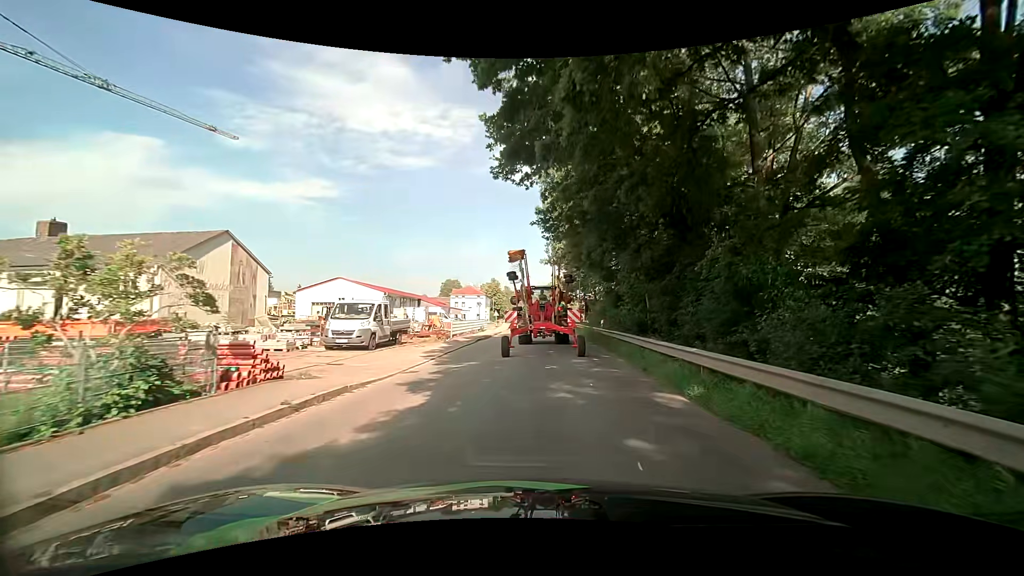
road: secondary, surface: asphalt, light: Day
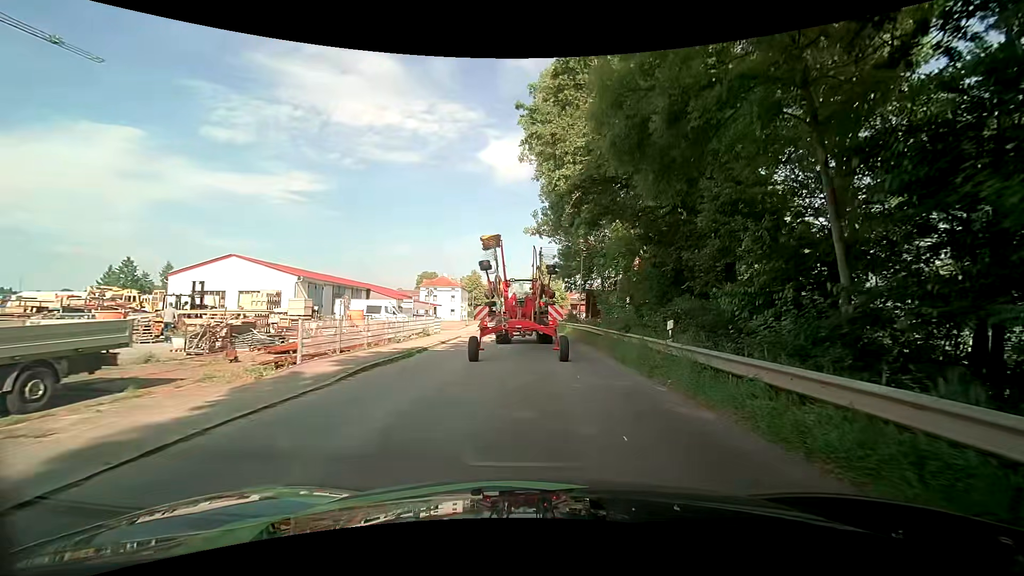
(+0.4, +17.6) m; +3°
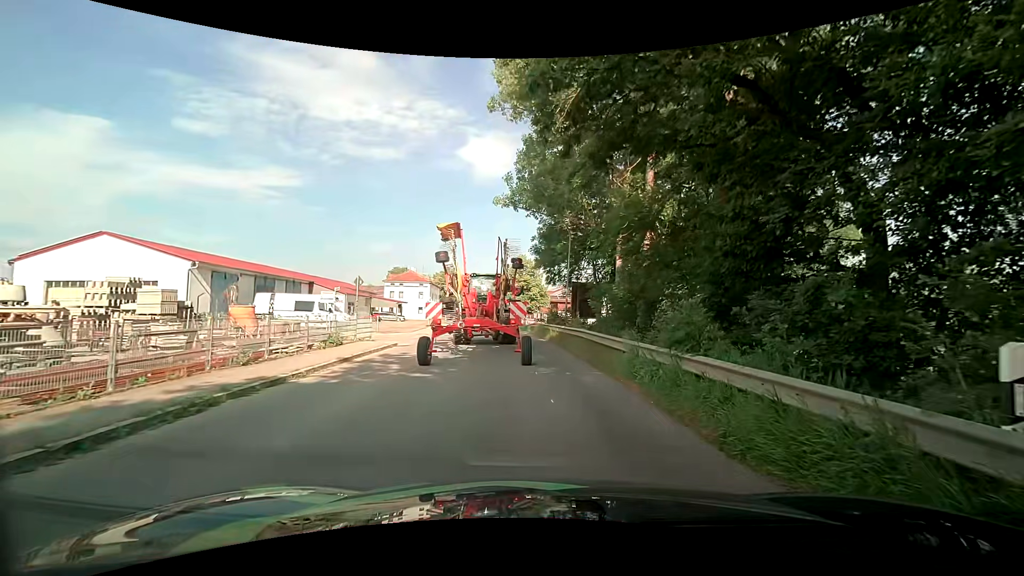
(+0.1, +9.1) m; +4°
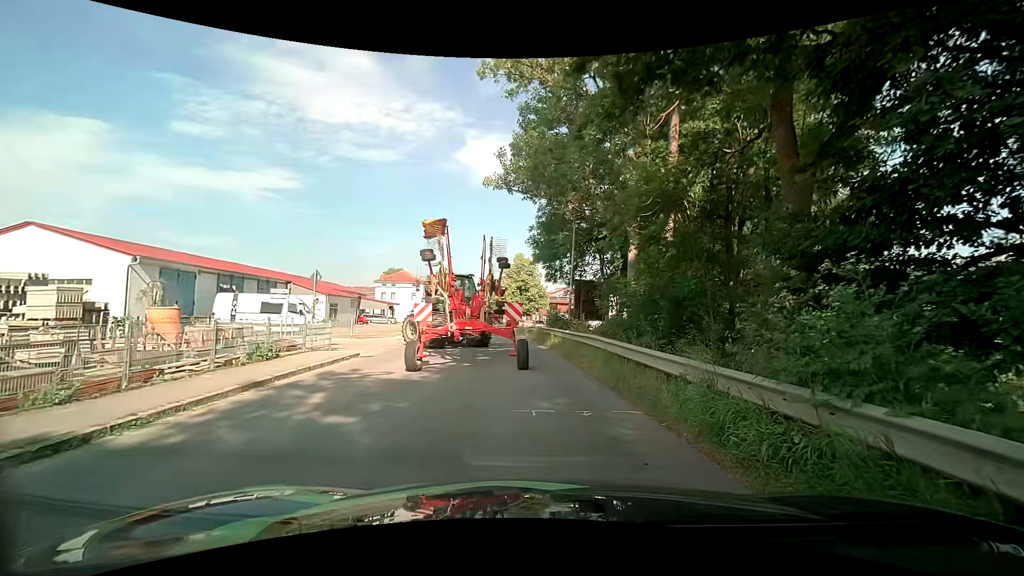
(-0.2, +4.3) m; -1°
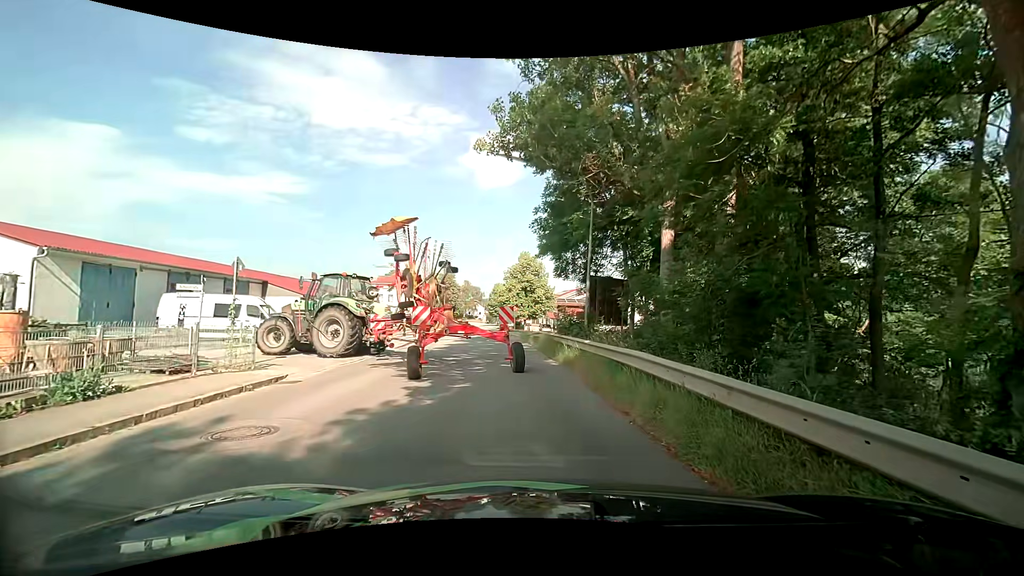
(-0.1, +5.4) m; -2°
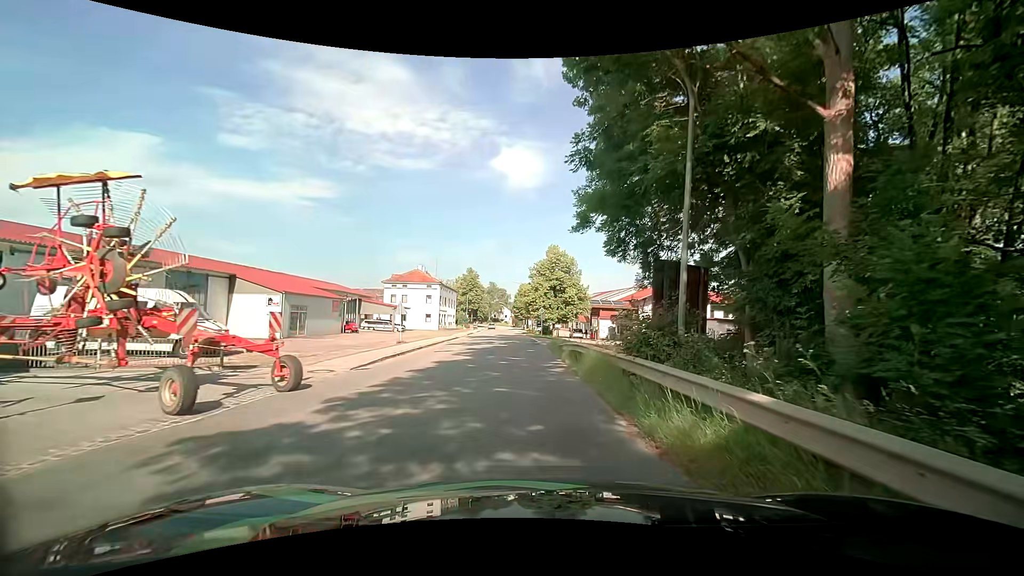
(-0.2, +9.4) m; -1°
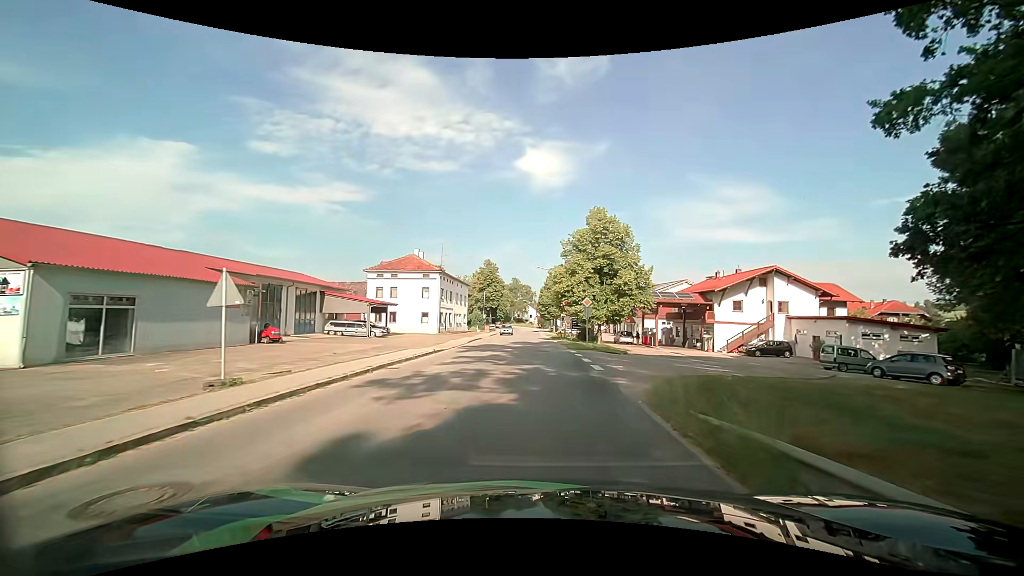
(-1.4, +19.9) m; -5°
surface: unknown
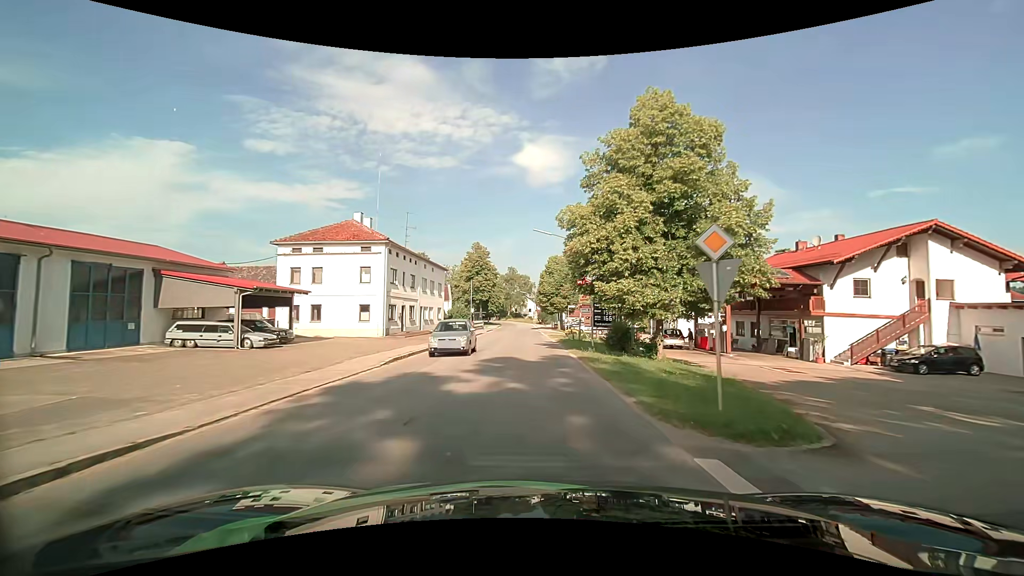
(+0.1, +20.0) m; 0°
(0, +10) (0, +20) (0, +30) (0, +40) (-1, +50) (-1, +60) (-1, +70) (-2, +80) (-2, +90) (-3, +100) m
